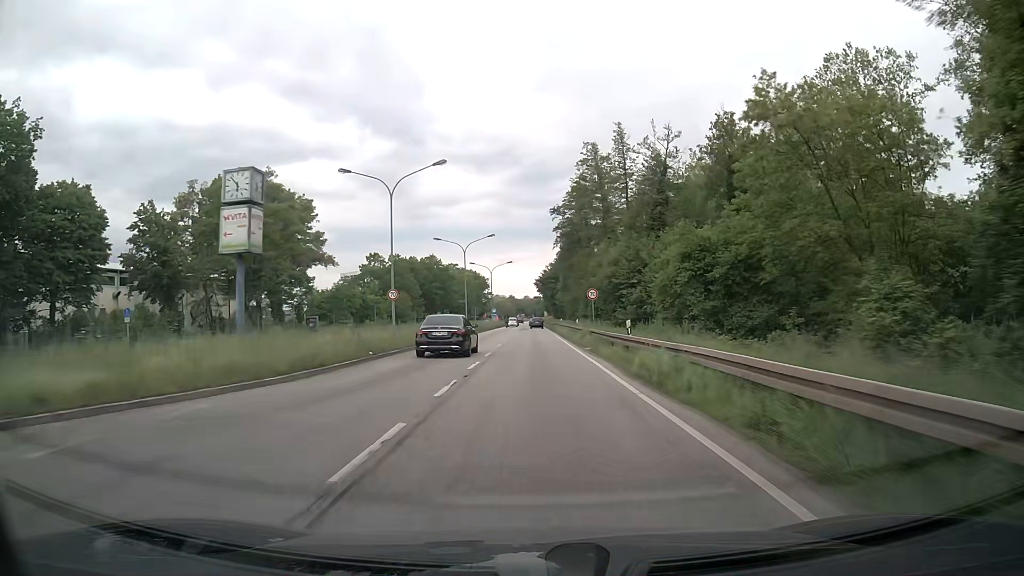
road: primary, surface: asphalt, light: Day
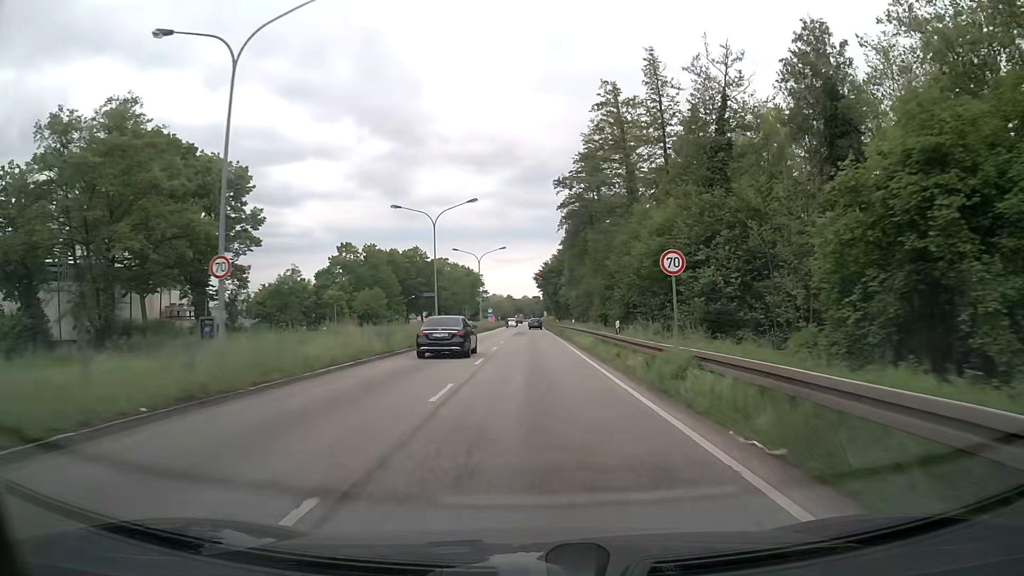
(0.0, +21.5) m; 0°
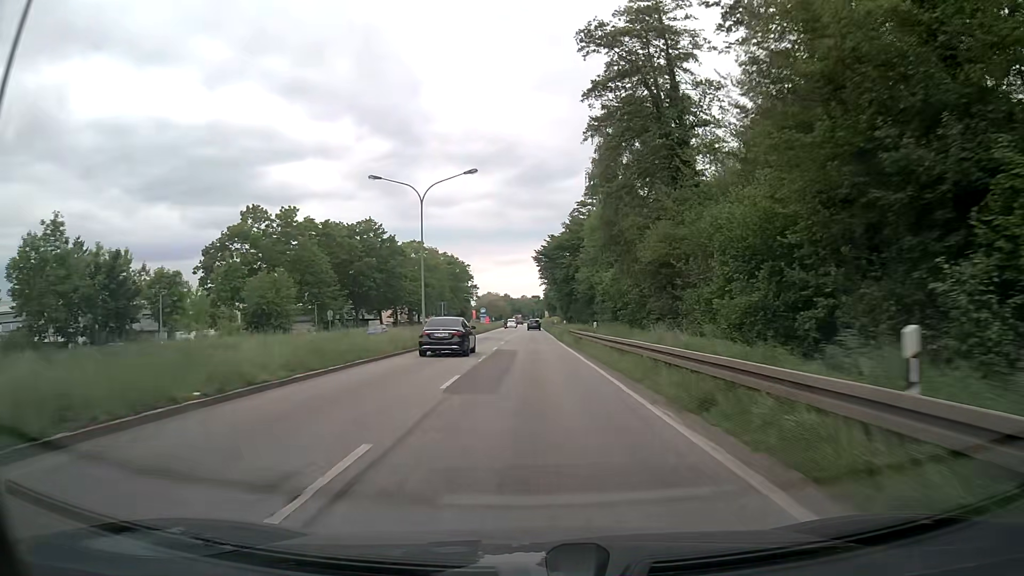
(0.0, +43.0) m; 0°
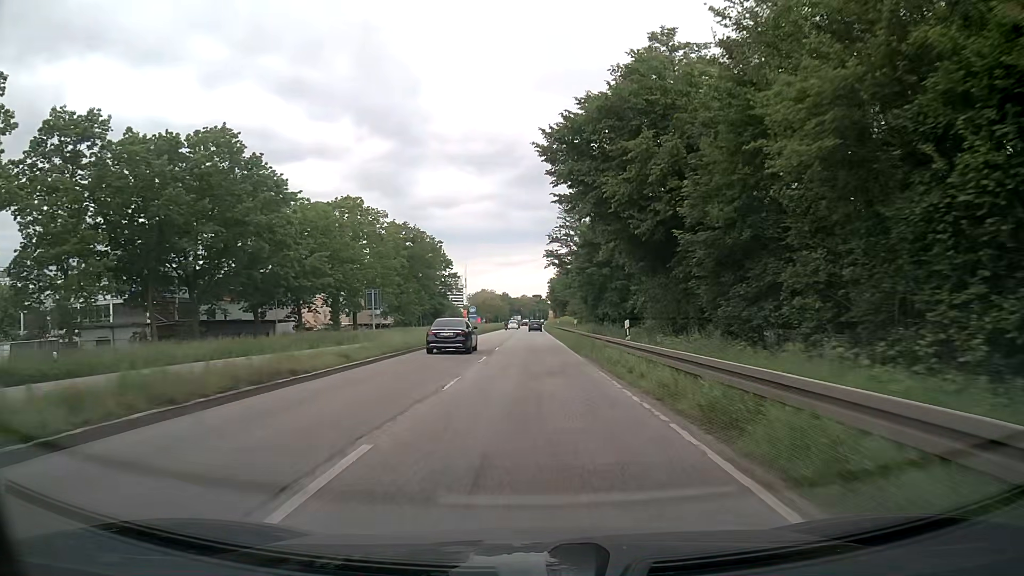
(-0.2, +54.1) m; 0°
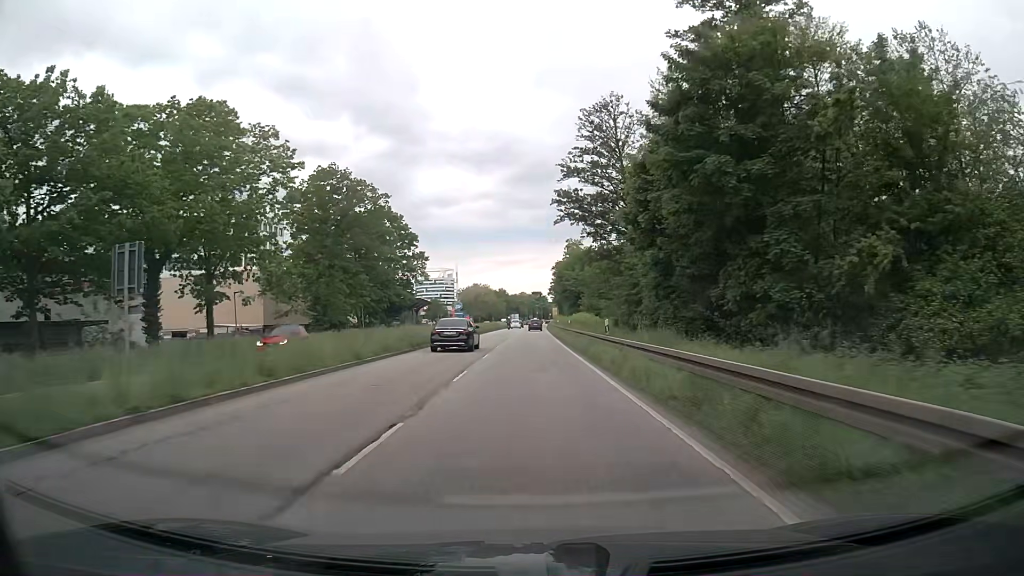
(0.0, +43.6) m; 0°
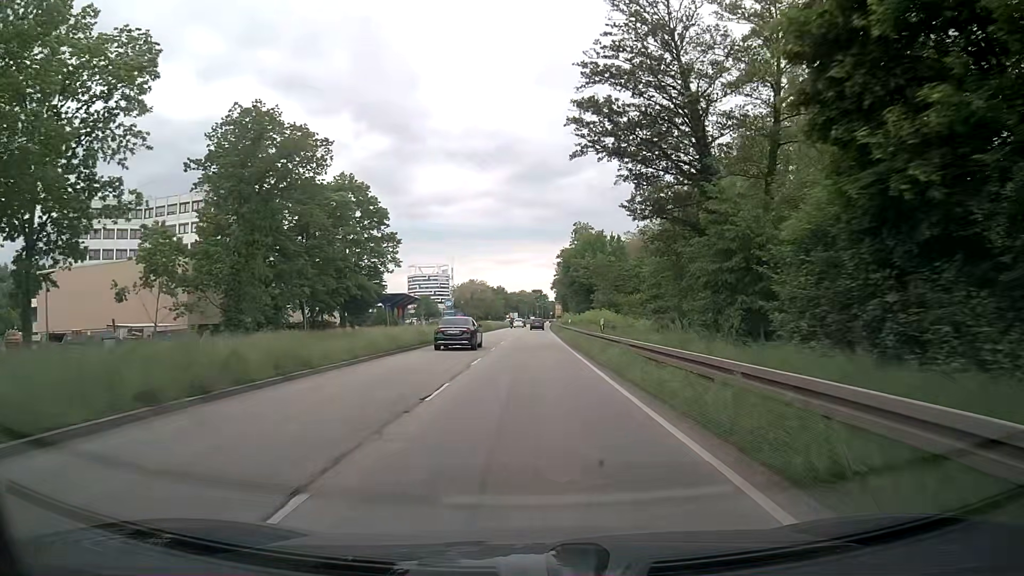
(0.0, +21.8) m; 0°
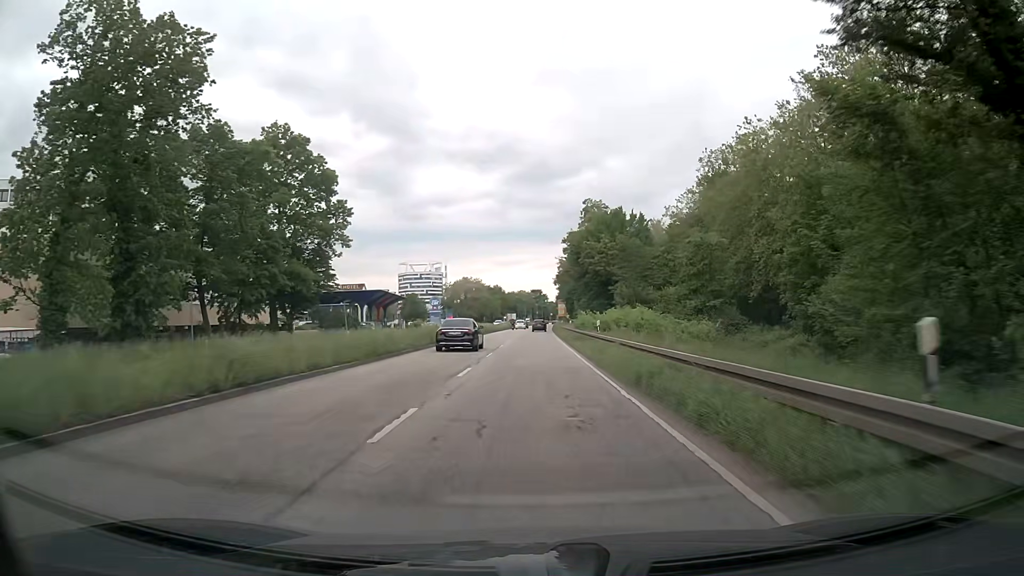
(0.0, +21.8) m; 0°
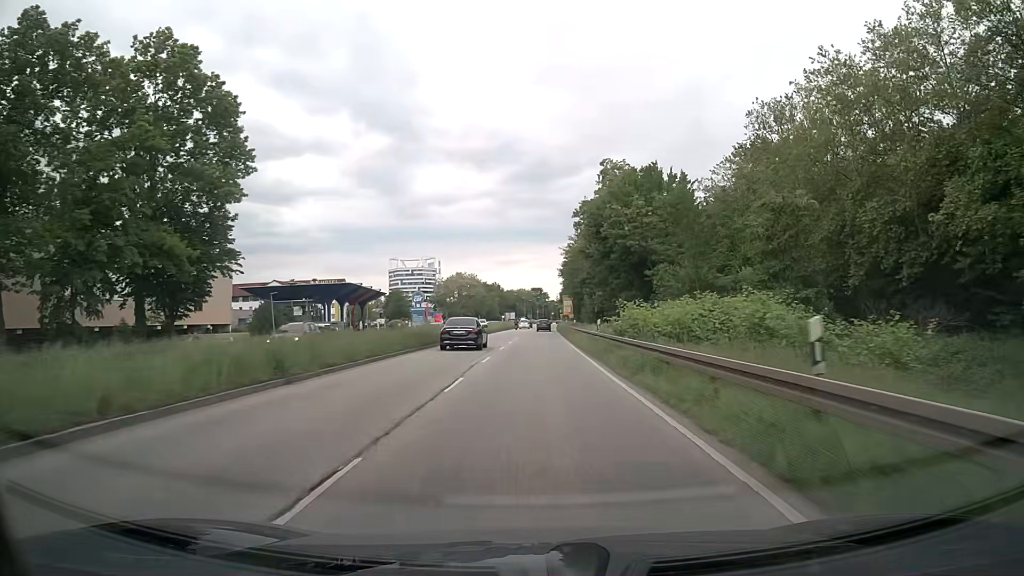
(0.0, +21.9) m; 0°
(0, +10) (0, +20) (0, +30) (0, +40) (0, +50) (0, +60) (+1, +70) (+1, +80) (+1, +90) (+2, +100) m
